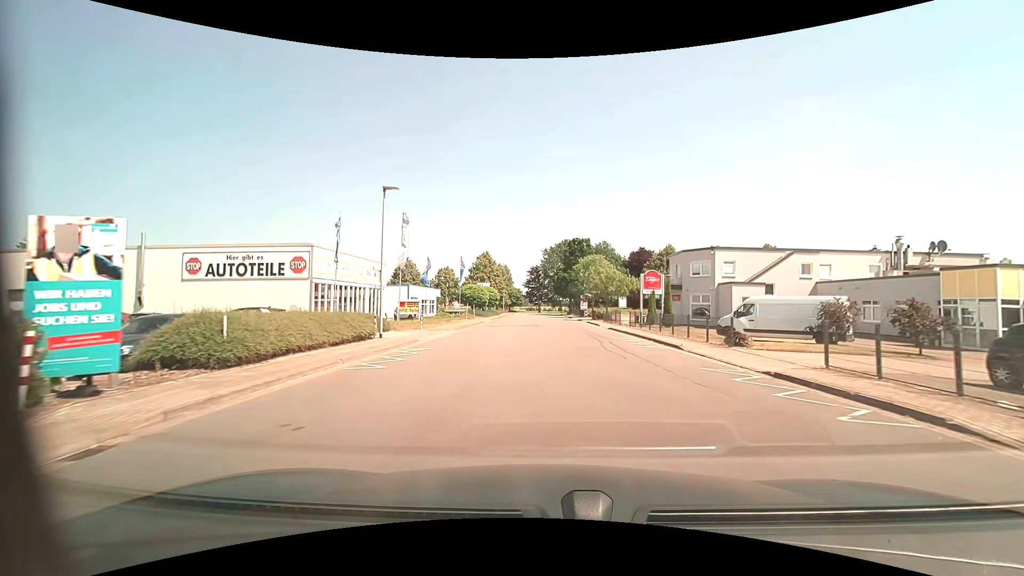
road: unclassified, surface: asphalt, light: Day
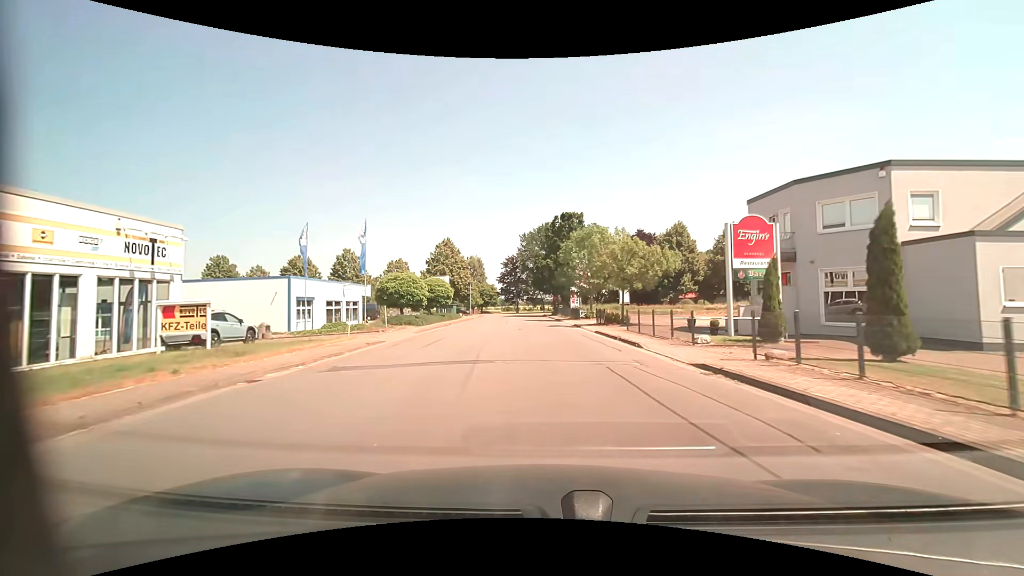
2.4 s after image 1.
(+0.5, +24.9) m; +2°
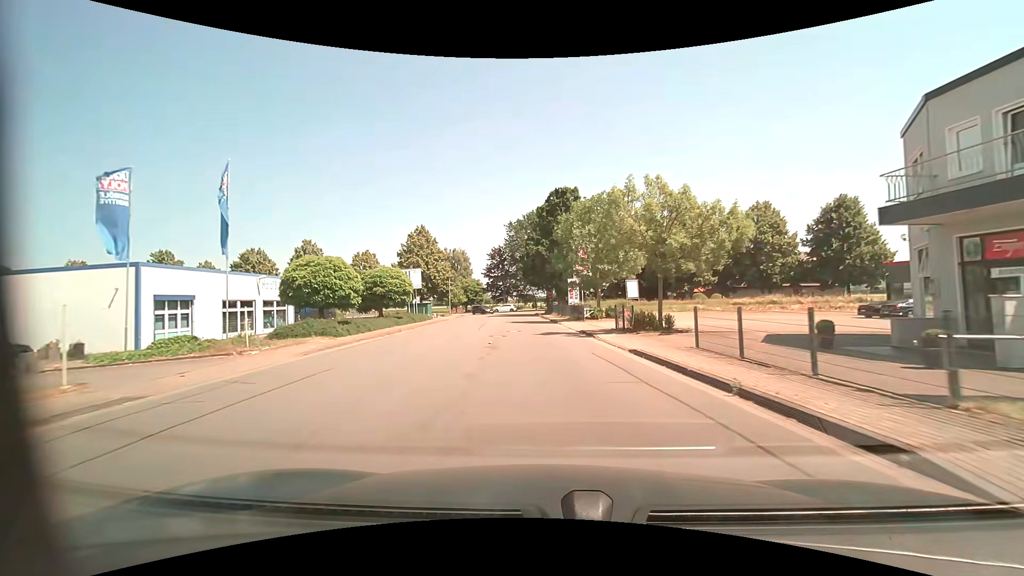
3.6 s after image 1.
(+0.1, +13.3) m; +1°
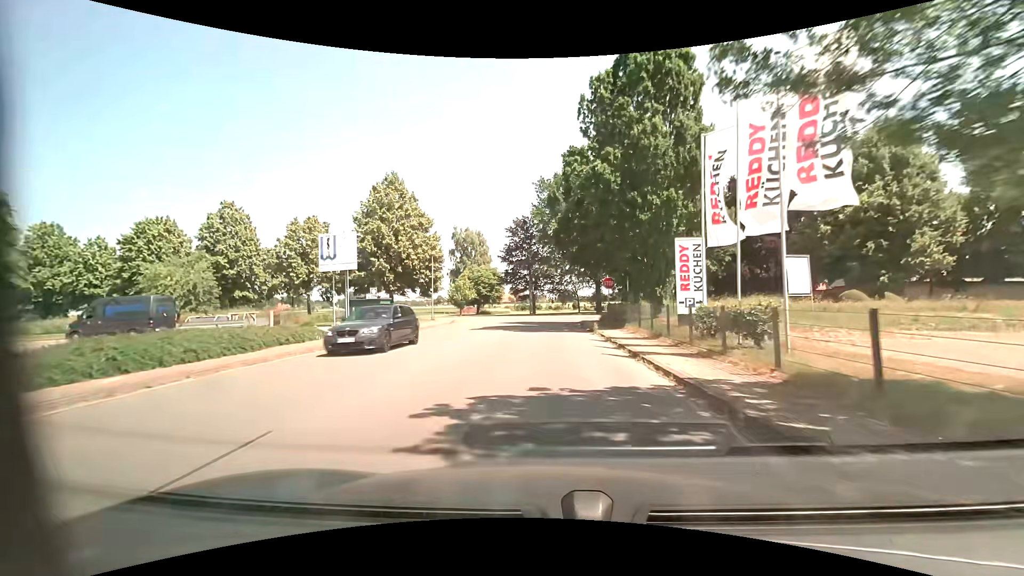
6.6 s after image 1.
(-1.0, +32.4) m; -5°
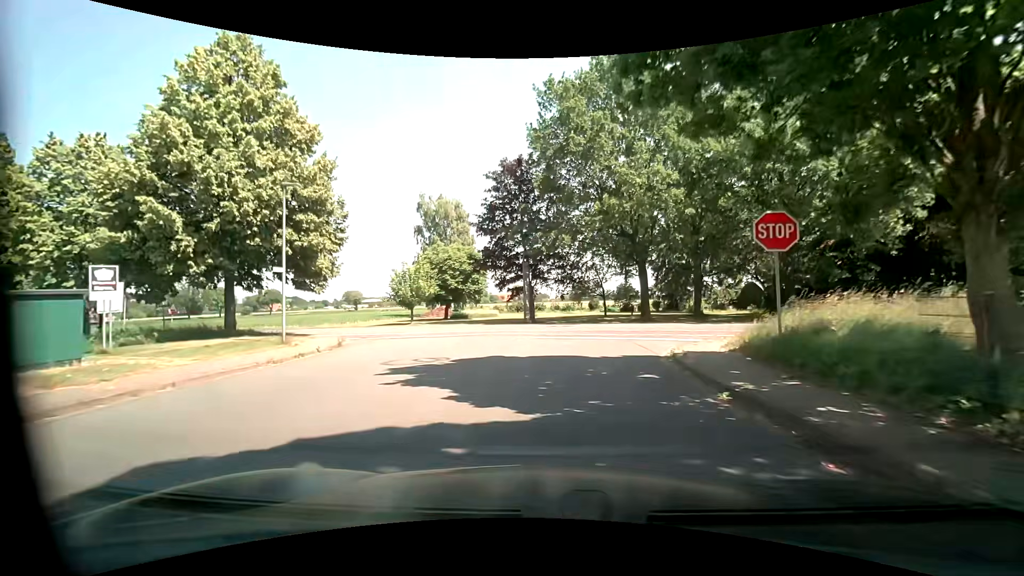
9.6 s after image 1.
(-0.2, +25.9) m; -1°
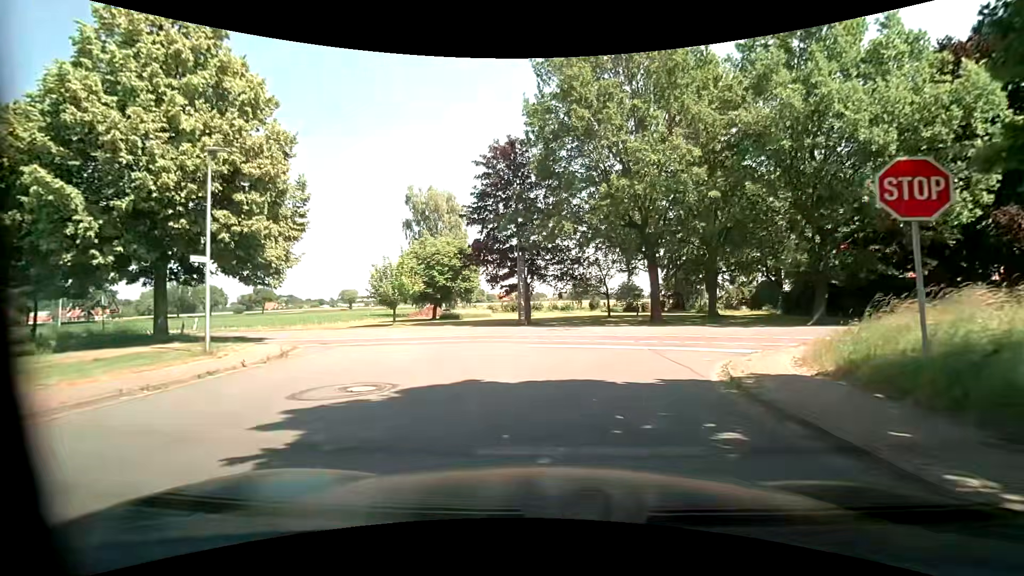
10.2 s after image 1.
(0.0, +4.0) m; +1°
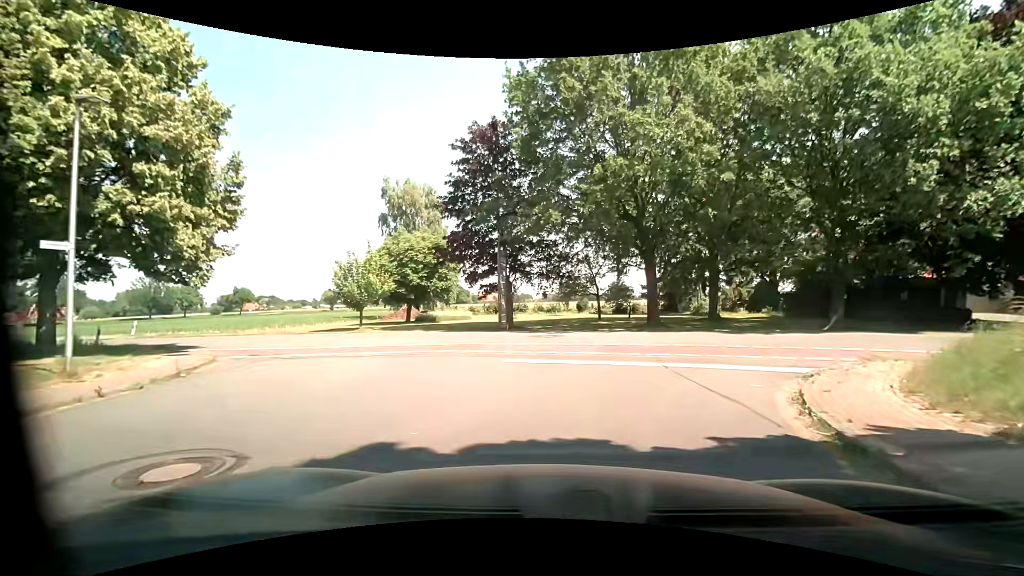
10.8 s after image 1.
(0.0, +3.6) m; +1°
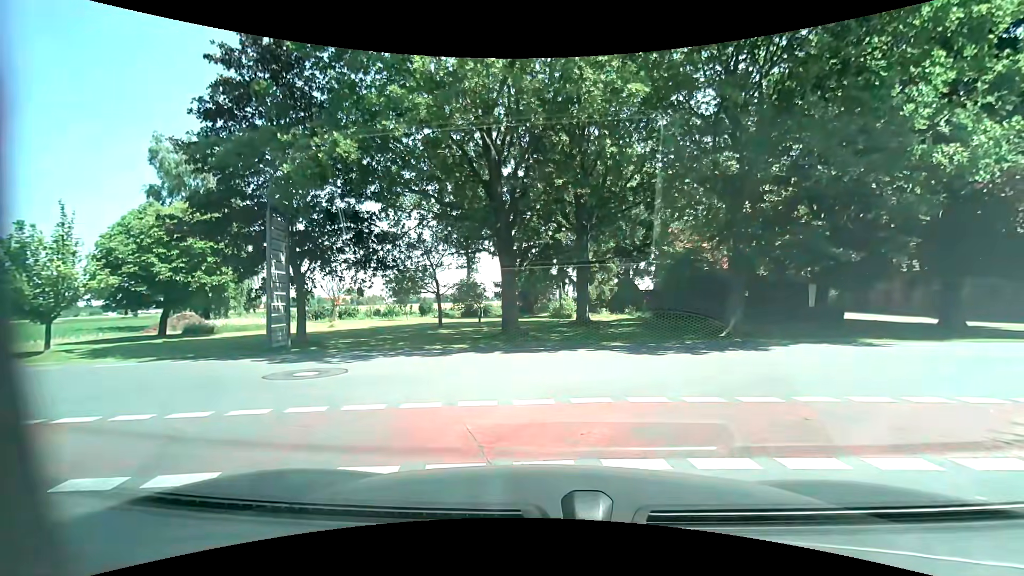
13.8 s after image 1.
(+1.0, +8.5) m; +17°
